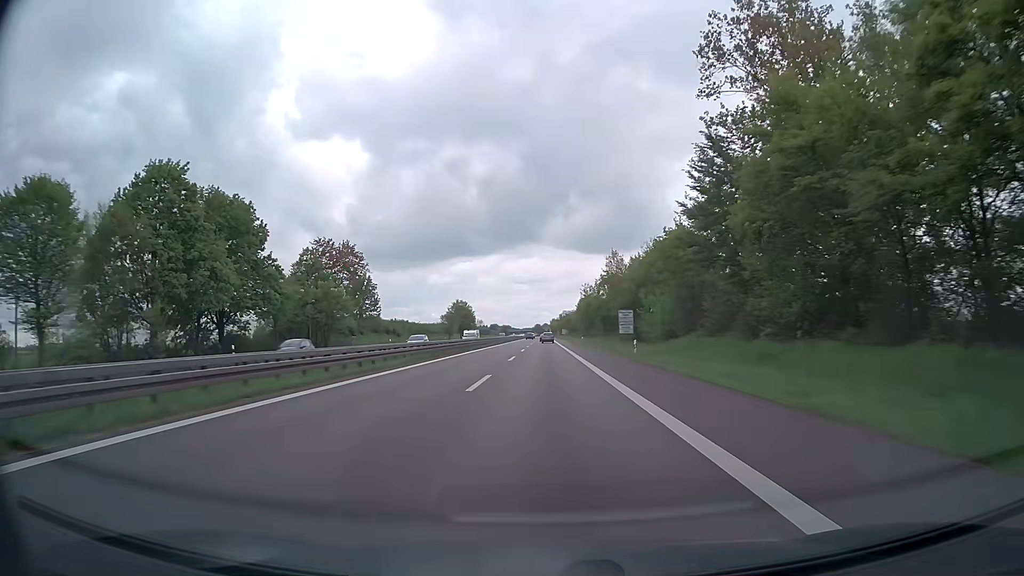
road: trunk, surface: asphalt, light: Day
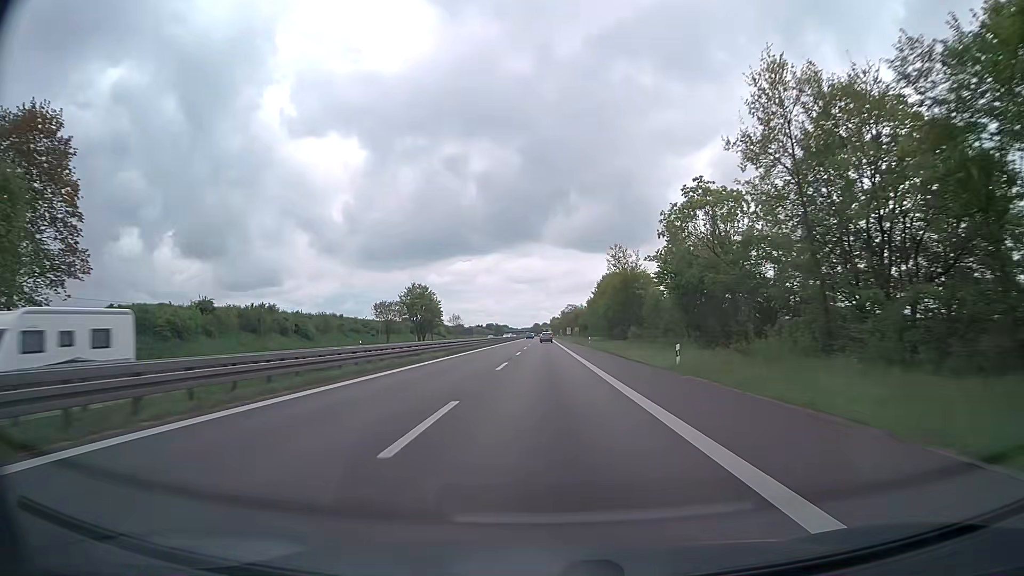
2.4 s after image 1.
(0.0, +62.8) m; 0°
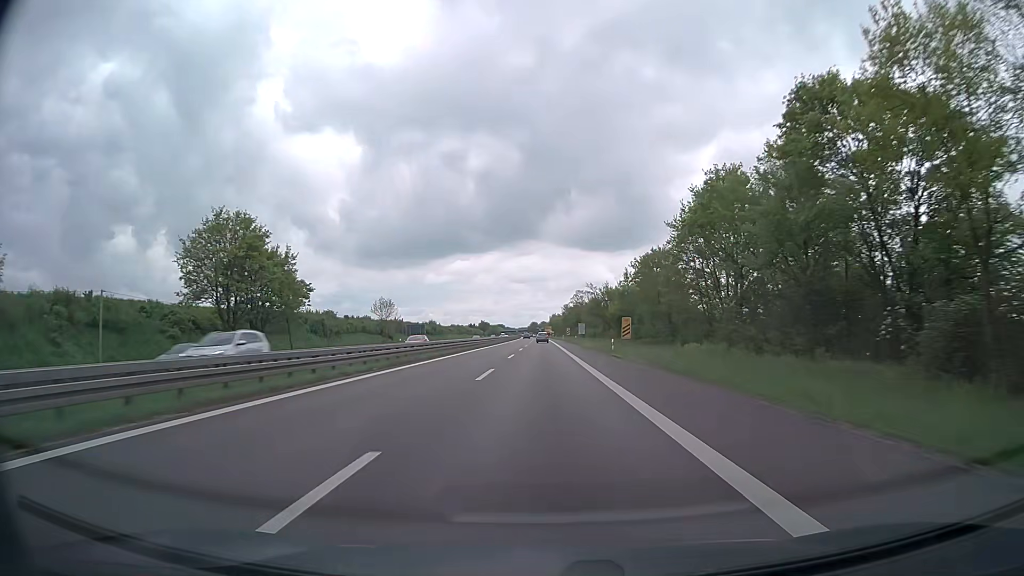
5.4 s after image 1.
(+0.2, +78.2) m; 0°
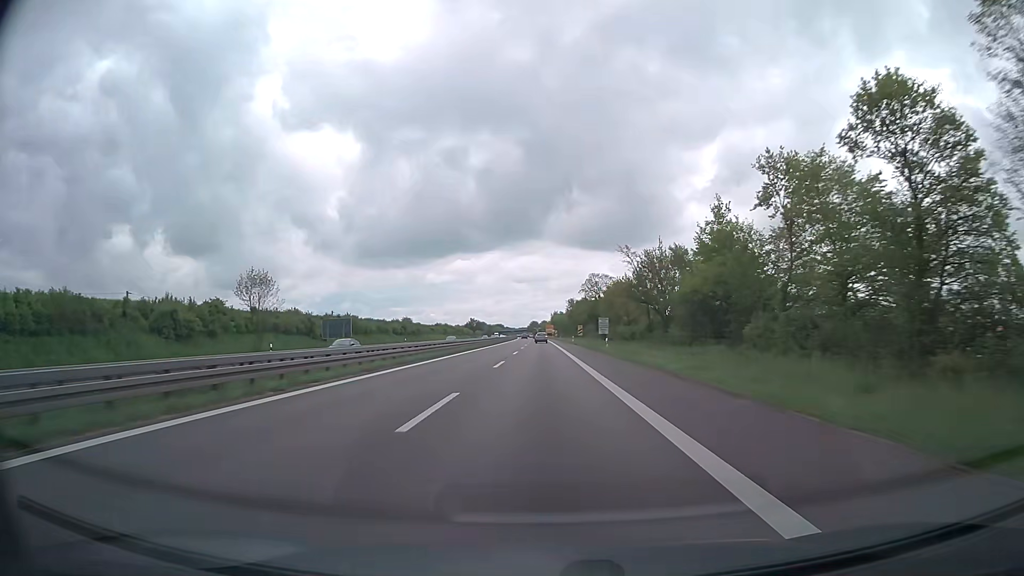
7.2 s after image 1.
(+0.1, +46.5) m; 0°
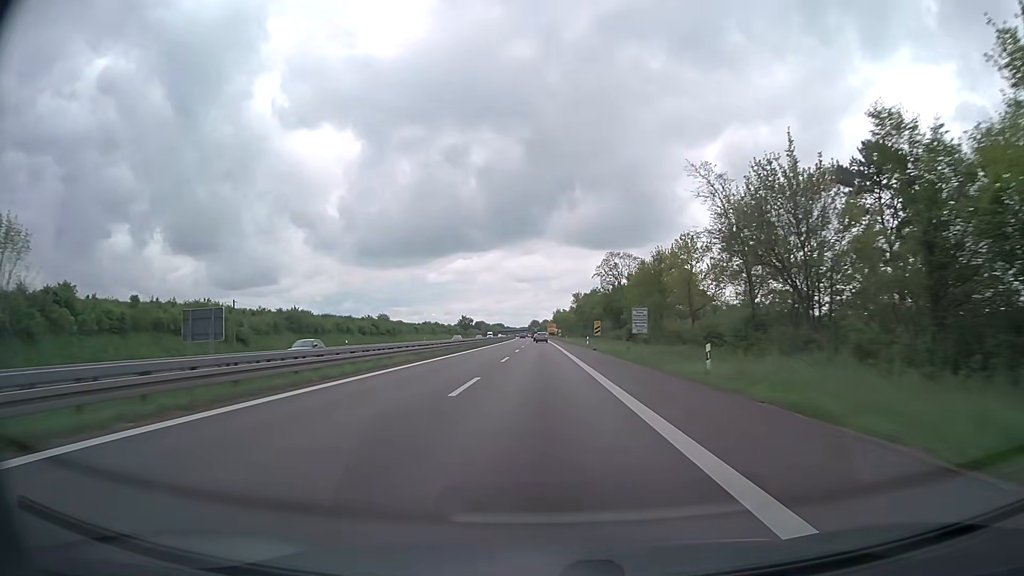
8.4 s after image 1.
(0.0, +30.9) m; 0°
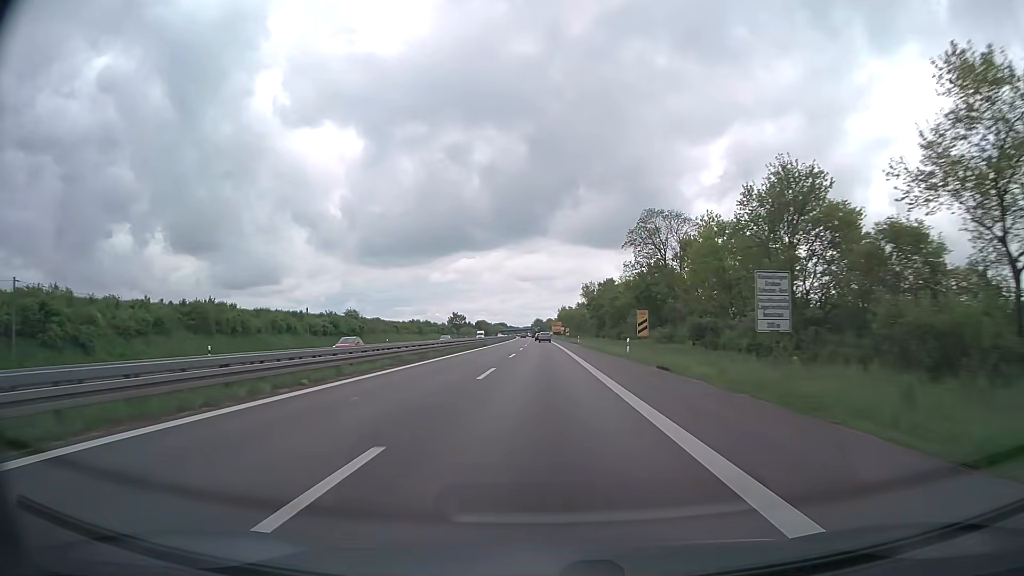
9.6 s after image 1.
(-0.1, +30.7) m; 0°
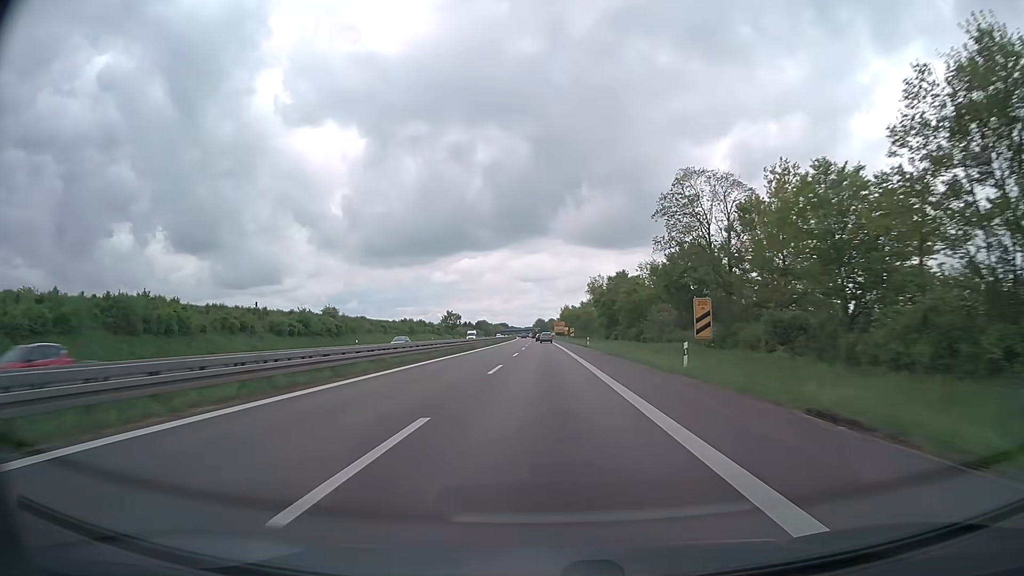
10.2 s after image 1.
(0.0, +15.3) m; 0°
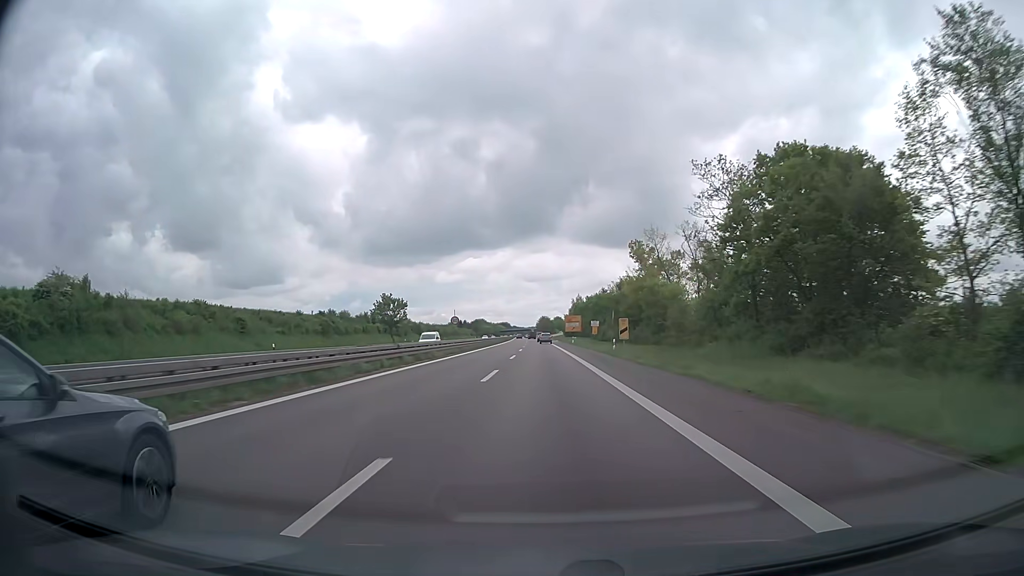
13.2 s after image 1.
(-0.4, +75.9) m; 0°
(0, +10) (0, +20) (0, +30) (0, +40) (0, +50) (0, +60) (0, +70) (0, +80) (-1, +90) (-1, +100) m
